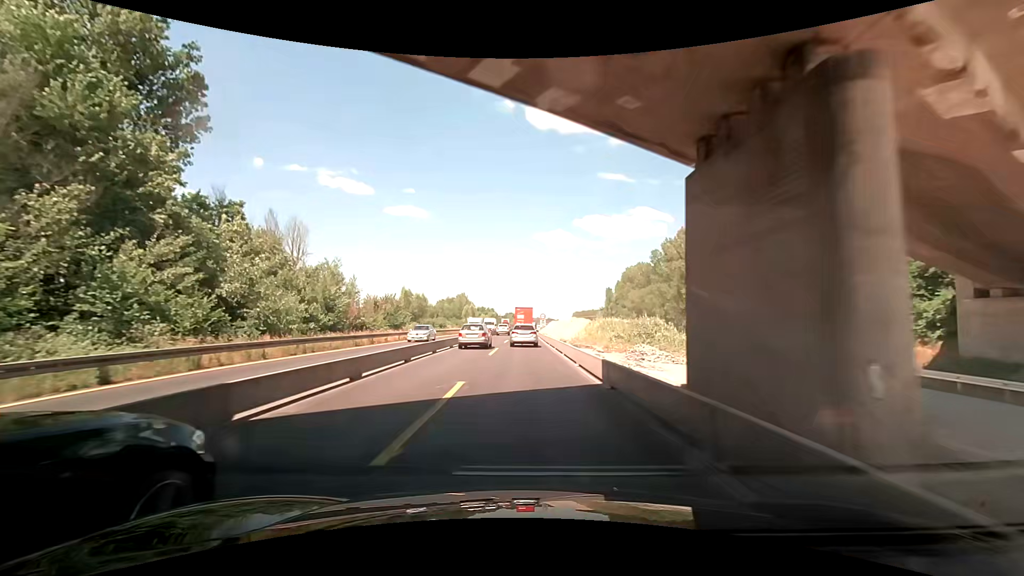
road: motorway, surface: asphalt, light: Day
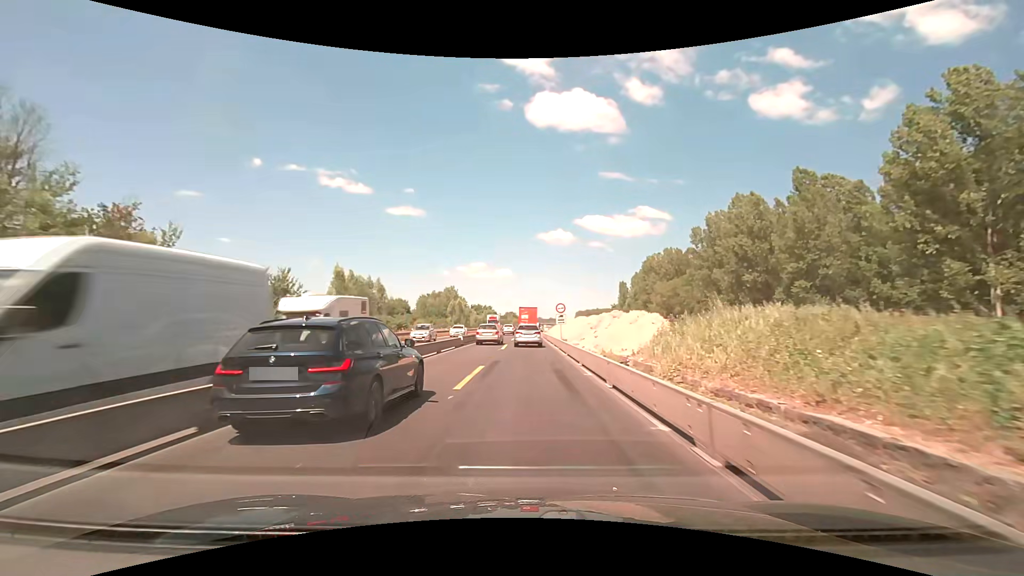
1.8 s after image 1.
(-0.2, +29.9) m; -1°
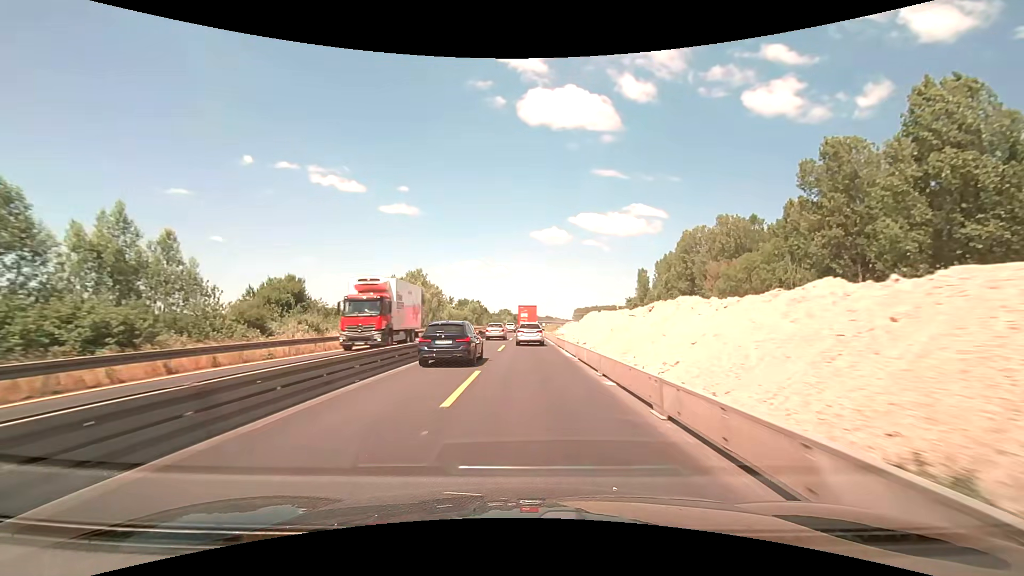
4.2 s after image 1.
(+0.1, +39.8) m; 0°
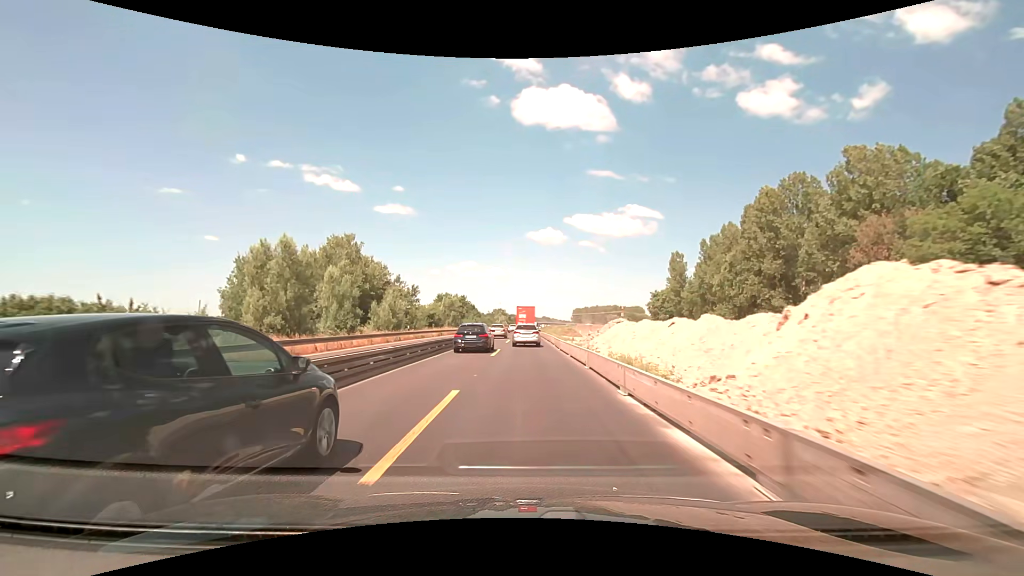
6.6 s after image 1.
(+0.2, +39.7) m; +1°
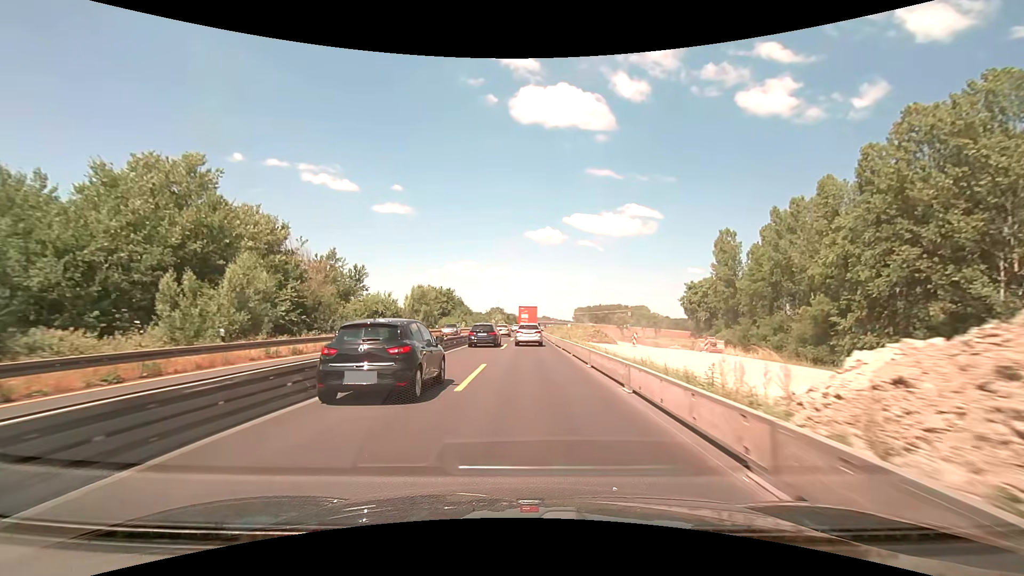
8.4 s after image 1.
(-0.1, +29.7) m; 0°
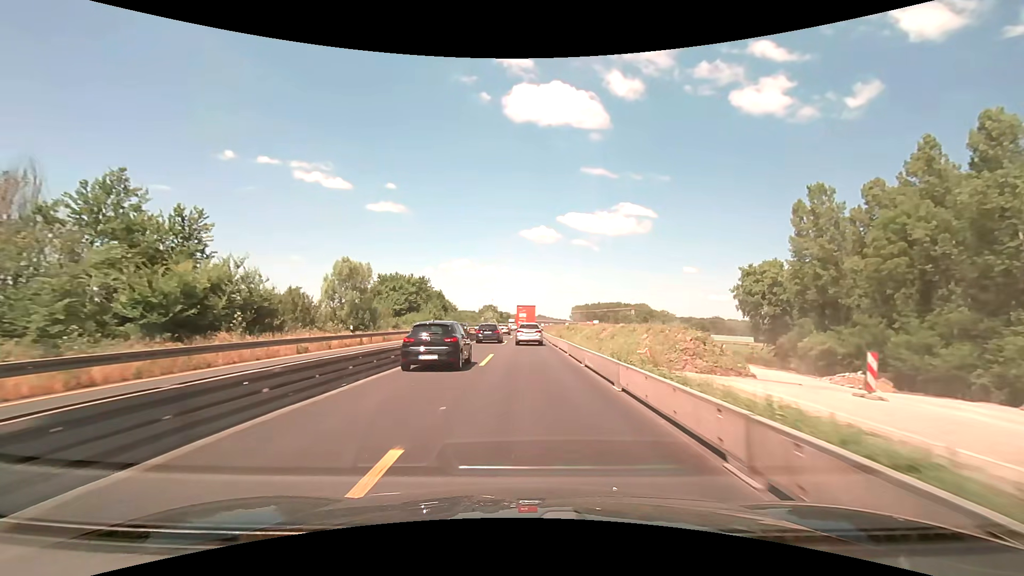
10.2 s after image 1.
(+0.1, +29.9) m; +1°
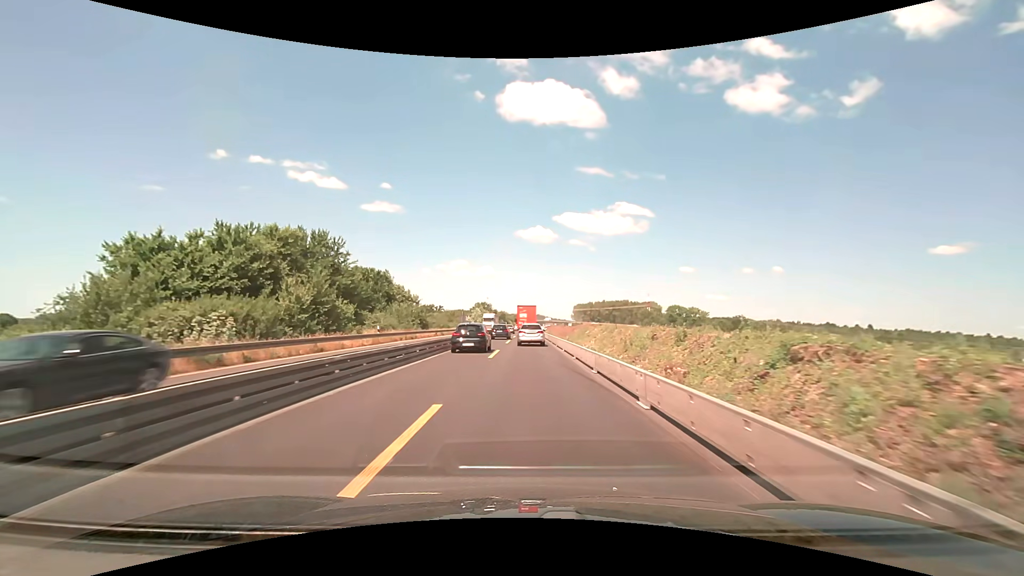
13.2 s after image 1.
(+0.1, +50.5) m; 0°
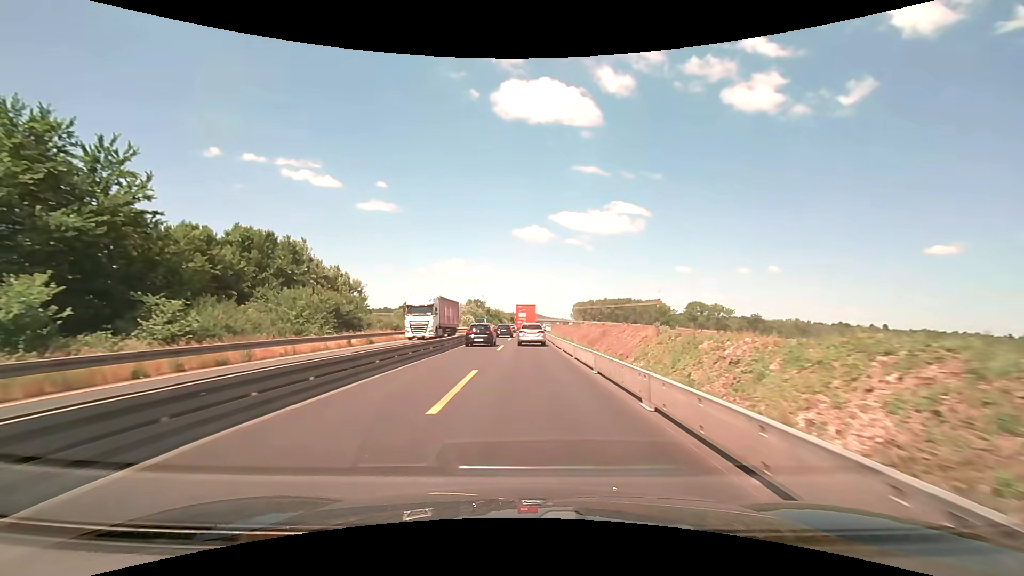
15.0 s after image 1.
(+0.1, +30.4) m; 0°
